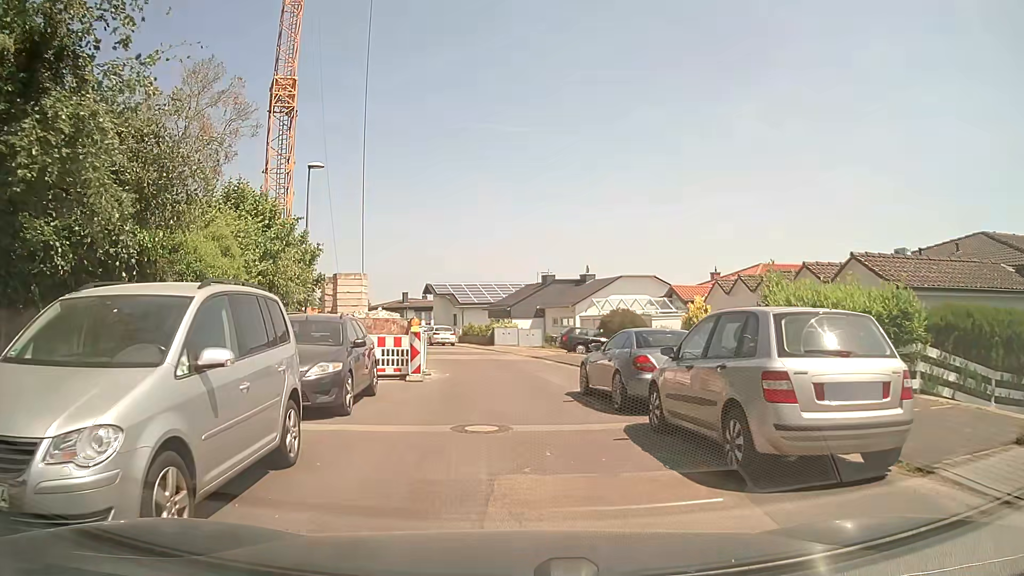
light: Day
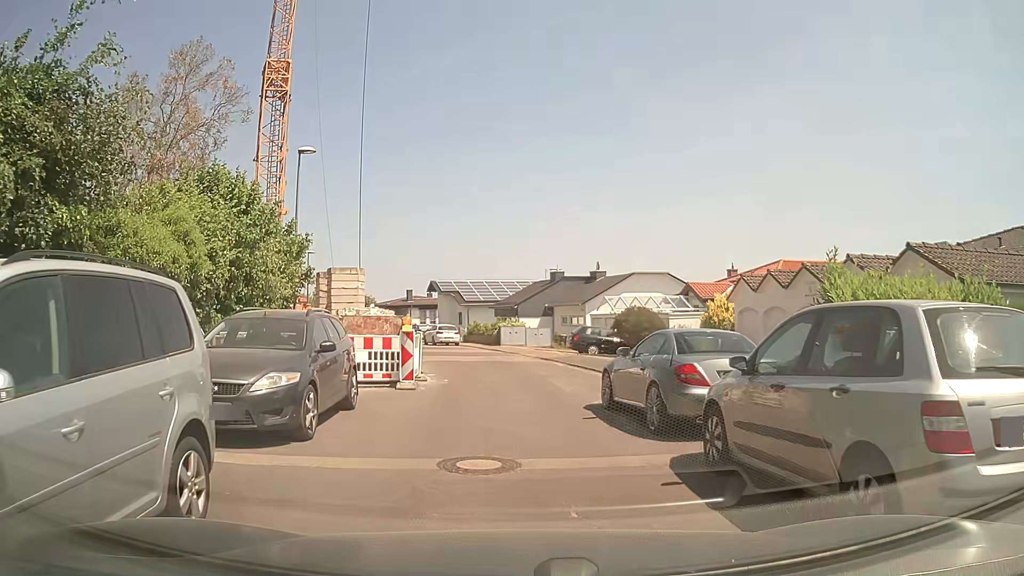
(0.0, +2.2) m; 0°
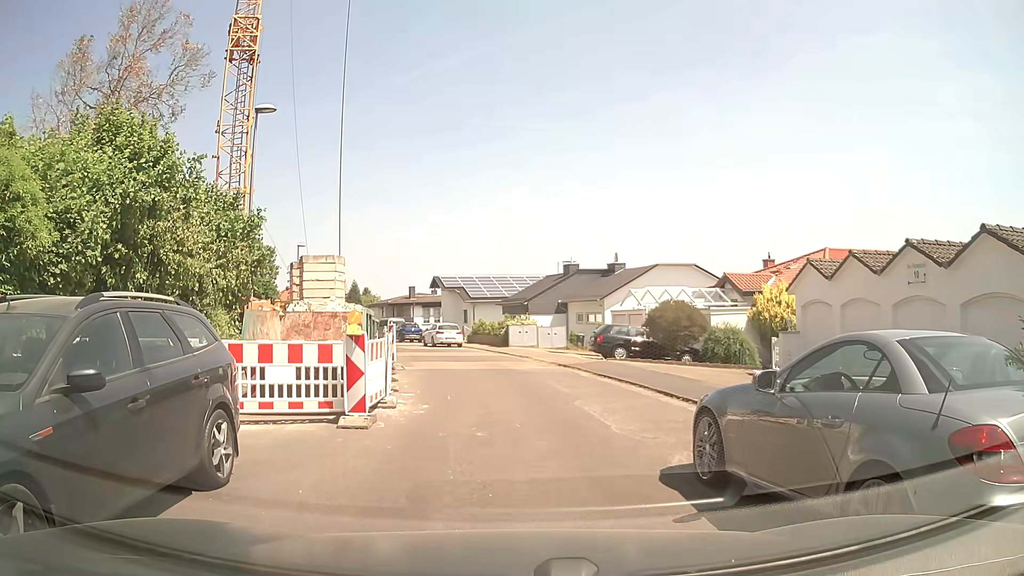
(0.0, +4.9) m; +1°
